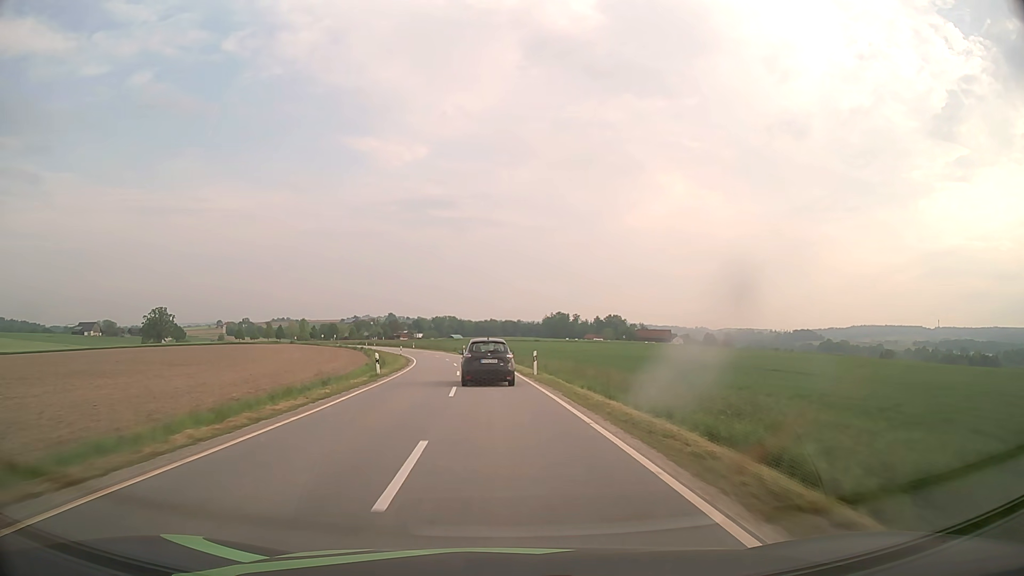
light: Day
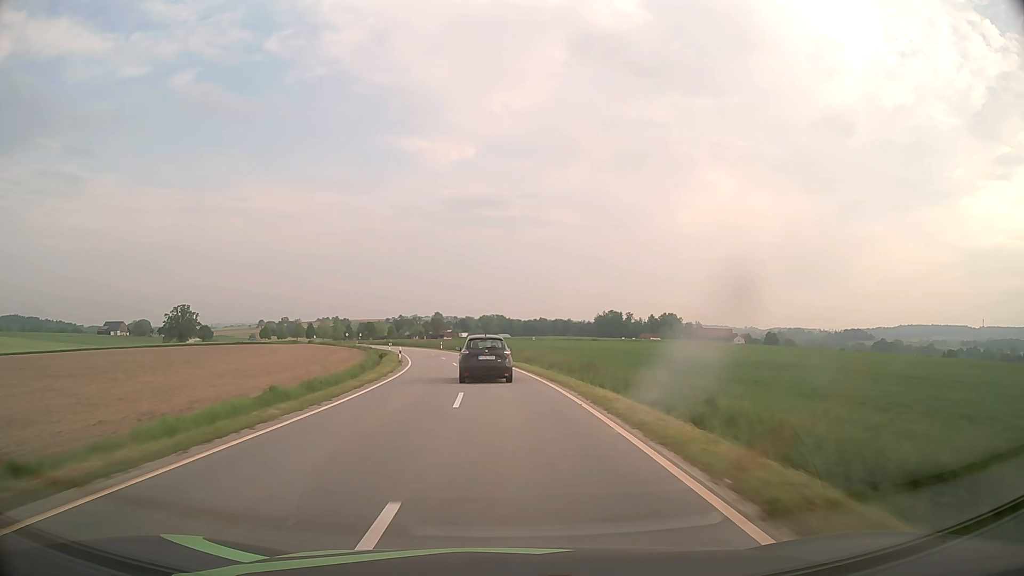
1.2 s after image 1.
(-1.1, +28.2) m; -4°
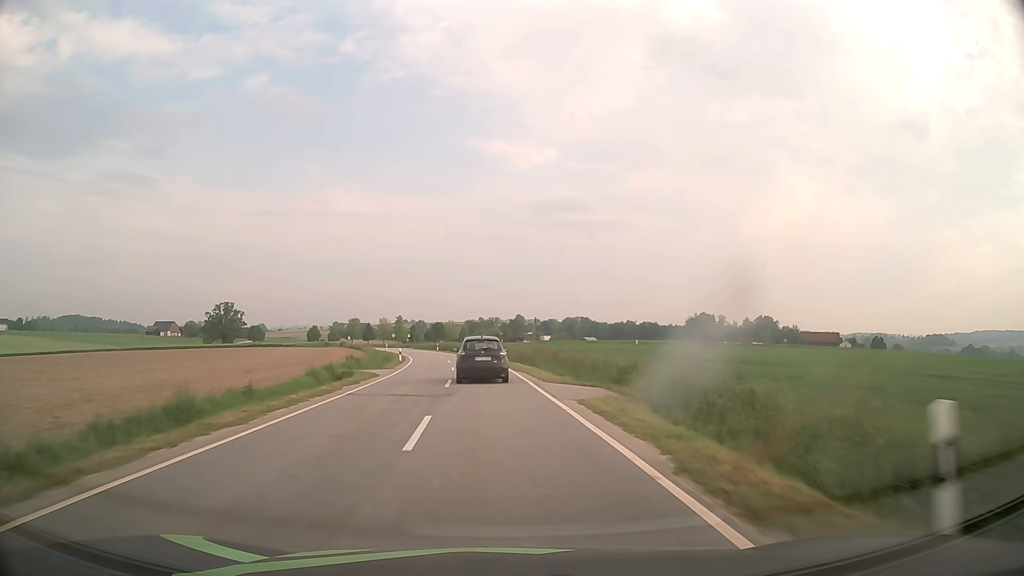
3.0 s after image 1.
(-2.2, +41.9) m; -7°
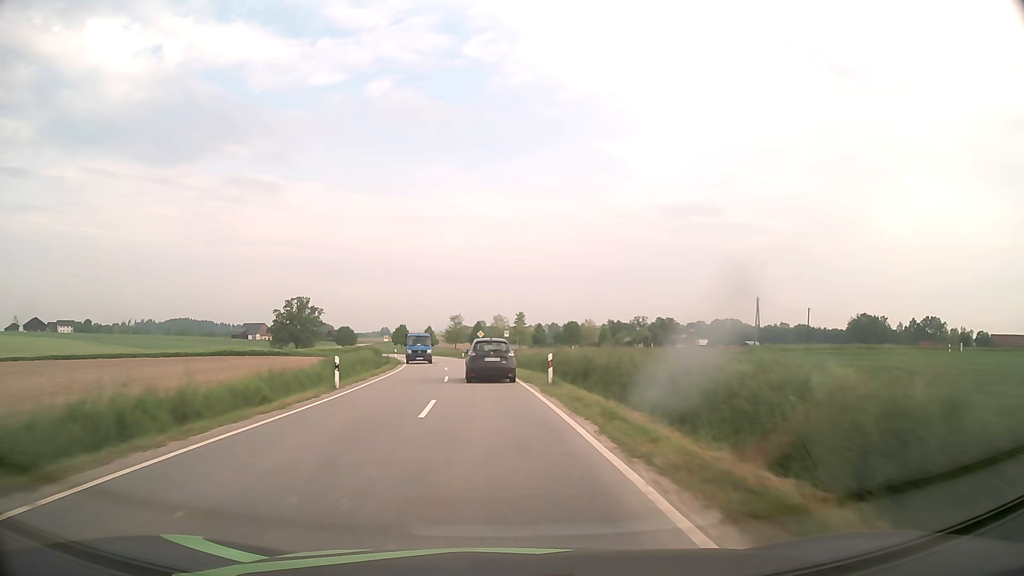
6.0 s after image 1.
(-6.3, +68.9) m; -11°
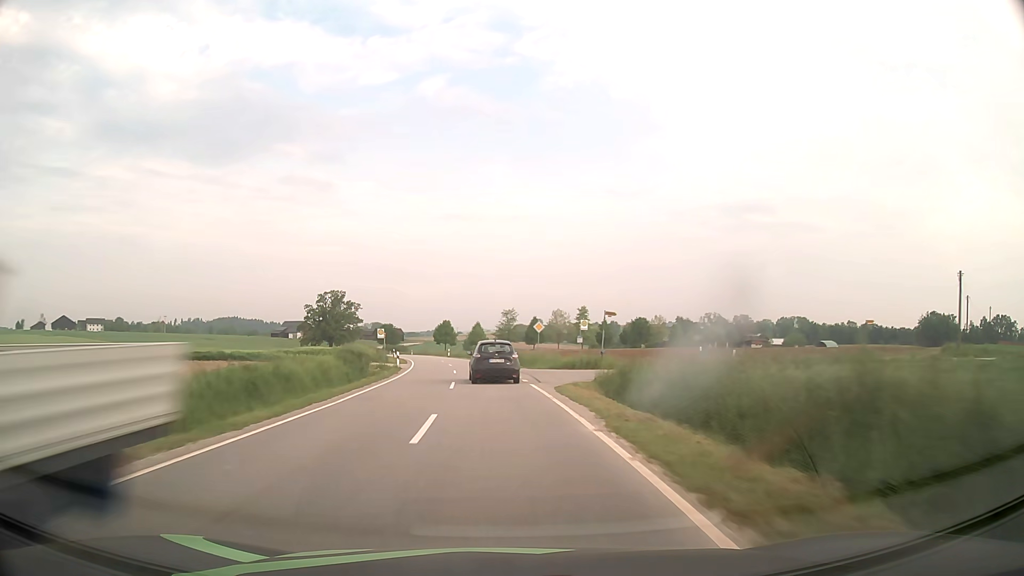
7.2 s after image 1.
(-1.2, +27.6) m; -5°
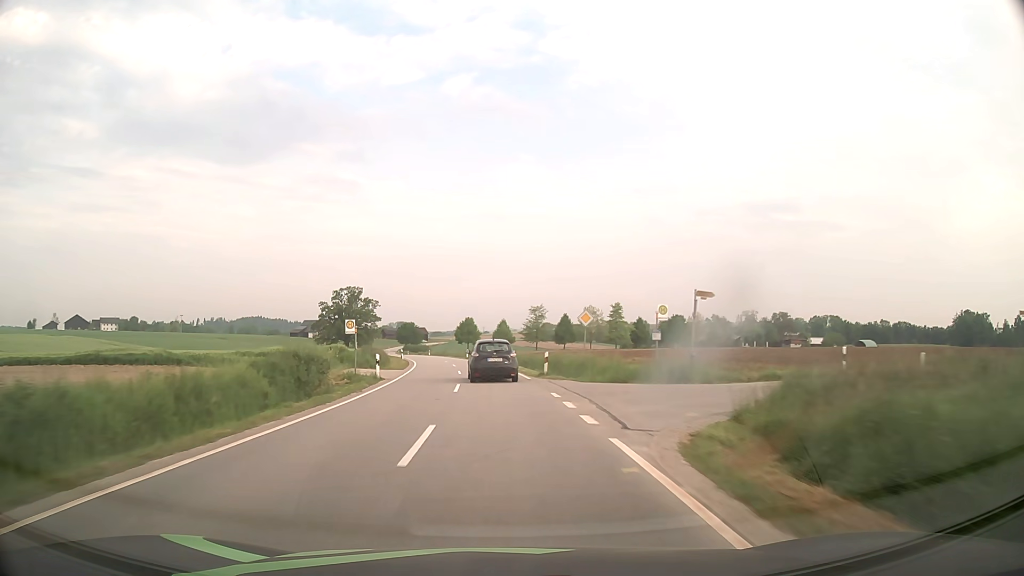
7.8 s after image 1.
(-0.3, +14.0) m; -2°
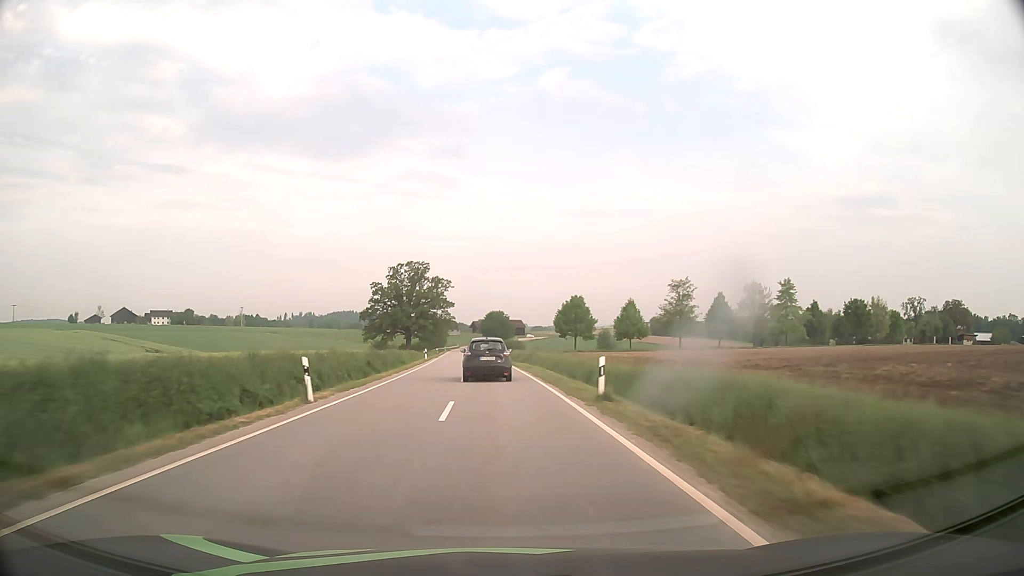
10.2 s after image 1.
(-4.0, +56.7) m; -8°
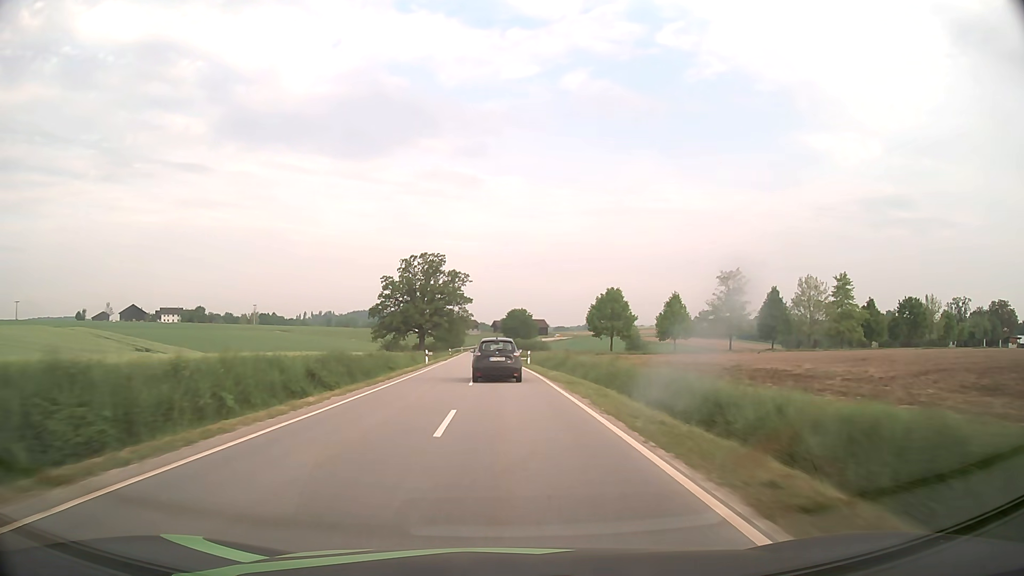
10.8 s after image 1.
(-0.3, +14.2) m; -2°
(0, +10) (0, +20) (0, +30) (-1, +40) (-1, +50) (-2, +60) (-2, +70) (-2, +80) (-3, +90) (-3, +100) m
